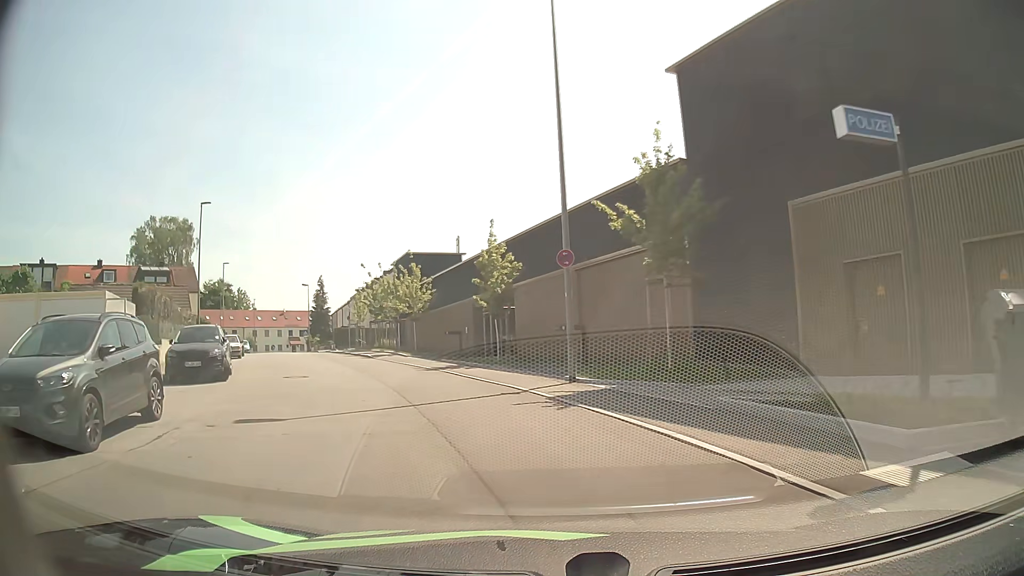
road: residential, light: Day
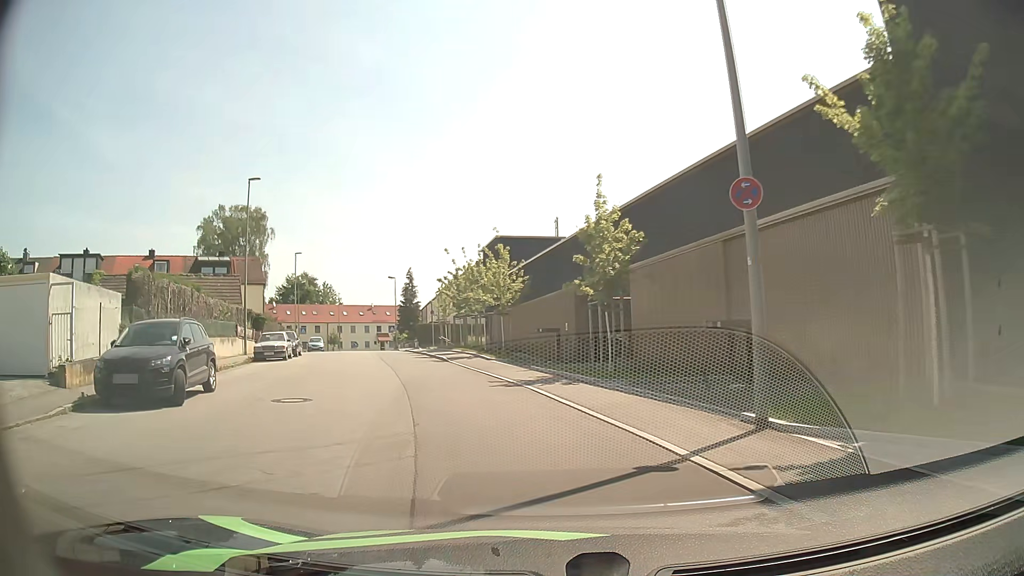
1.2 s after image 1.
(-0.5, +7.5) m; -9°
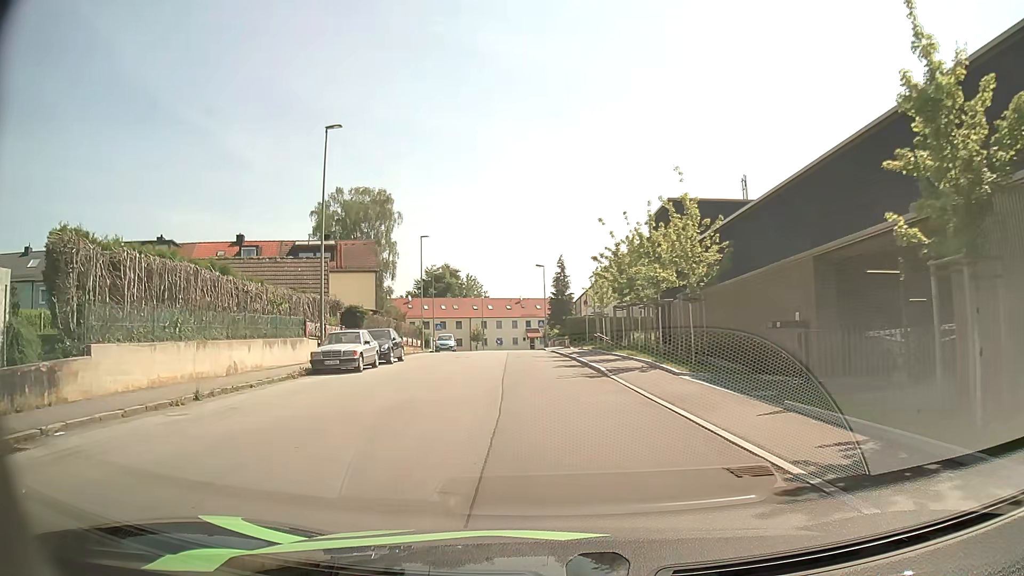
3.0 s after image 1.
(-1.3, +11.1) m; -13°
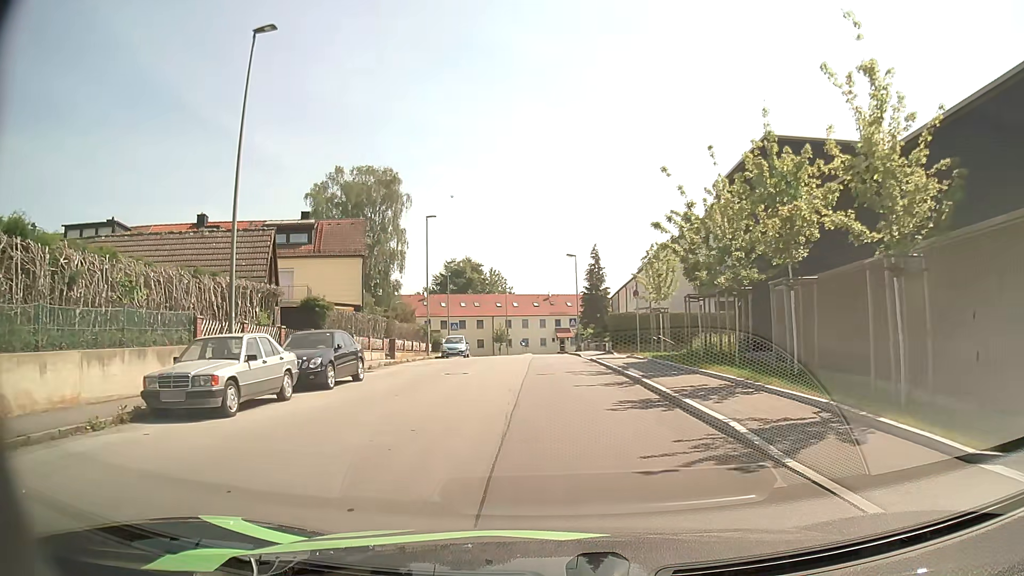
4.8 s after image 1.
(-0.4, +11.2) m; -3°
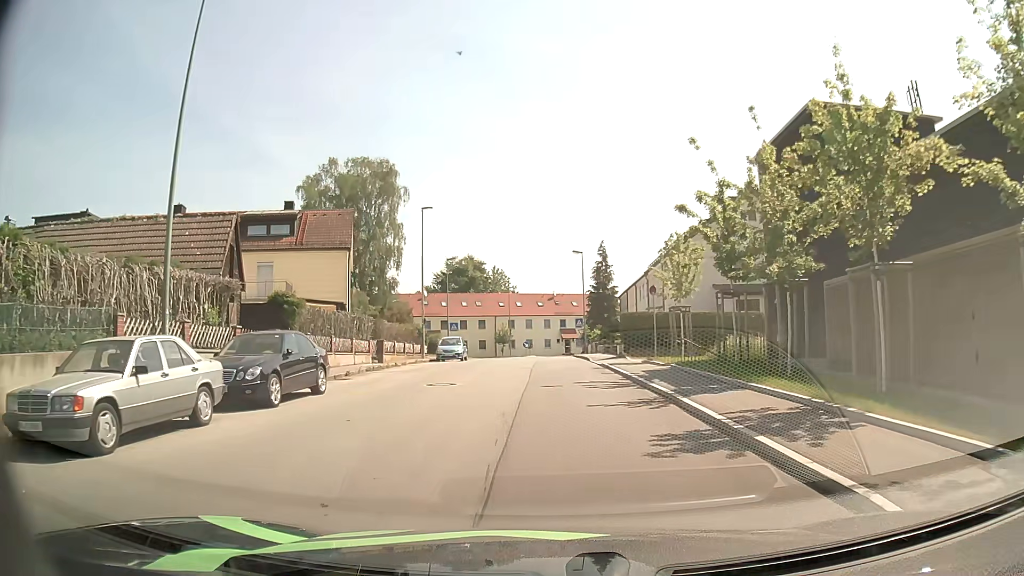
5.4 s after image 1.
(0.0, +3.8) m; 0°
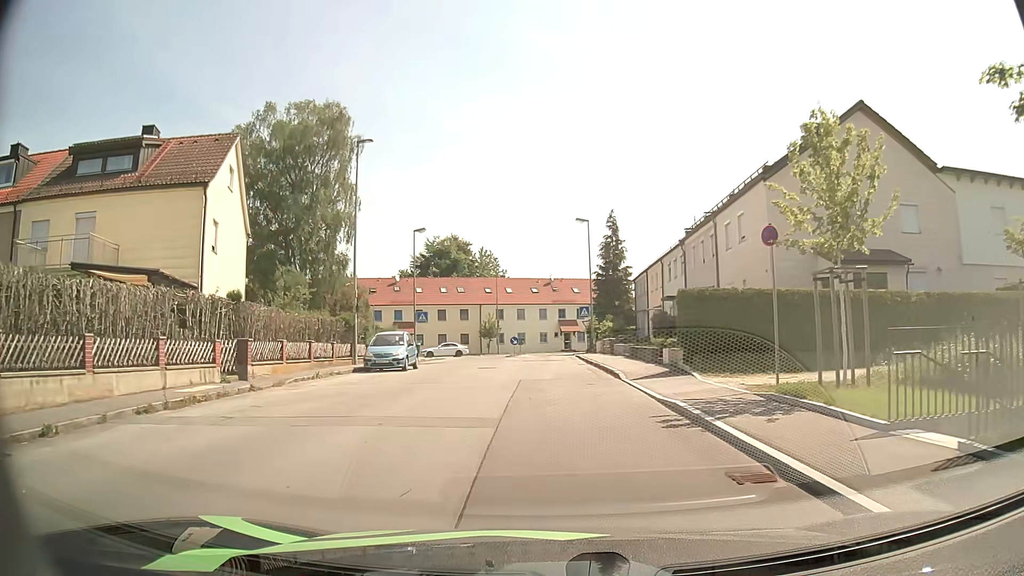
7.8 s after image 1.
(-0.1, +15.6) m; 0°
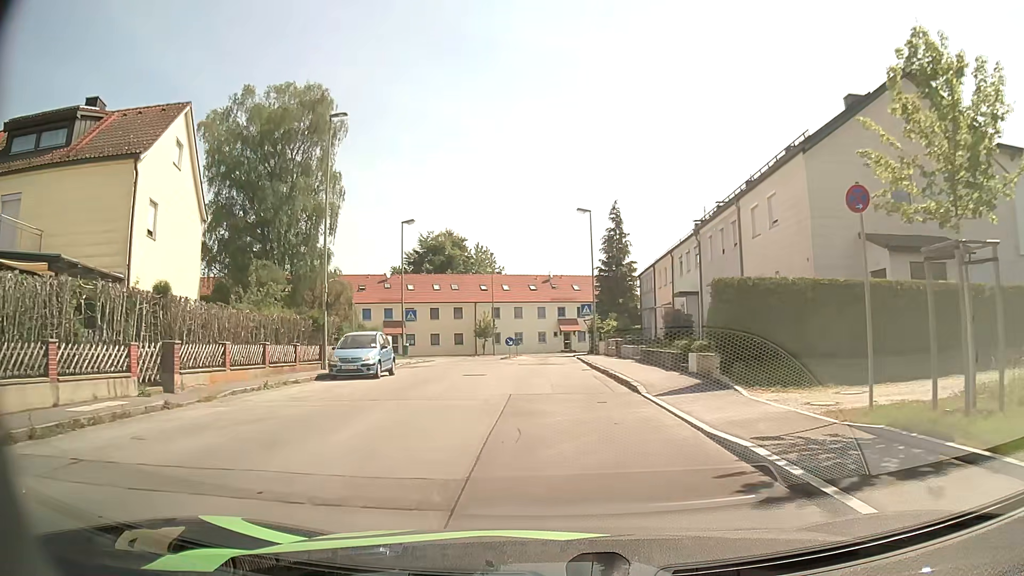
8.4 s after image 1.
(0.0, +4.1) m; 0°
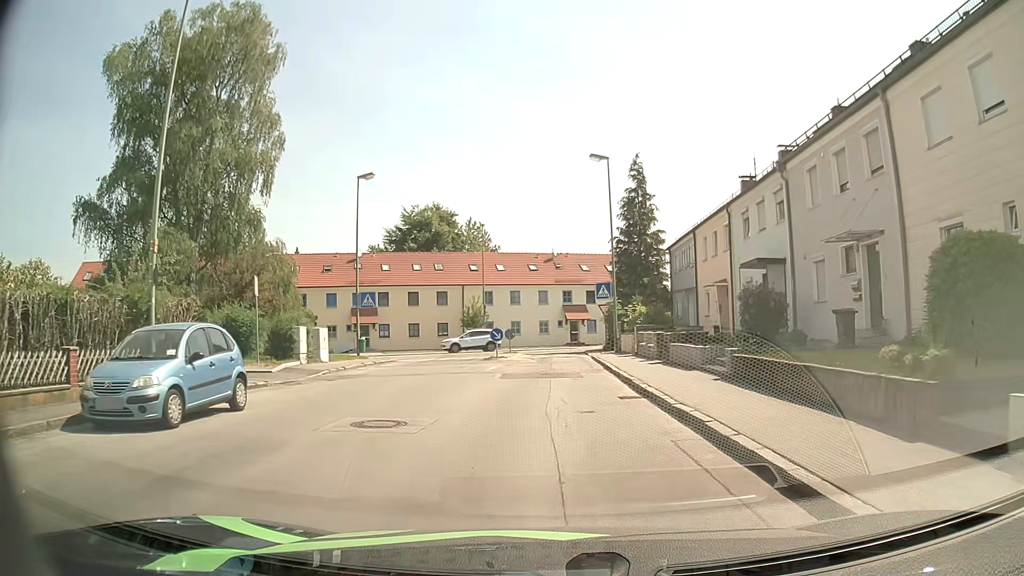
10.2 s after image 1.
(-0.1, +12.5) m; -1°
